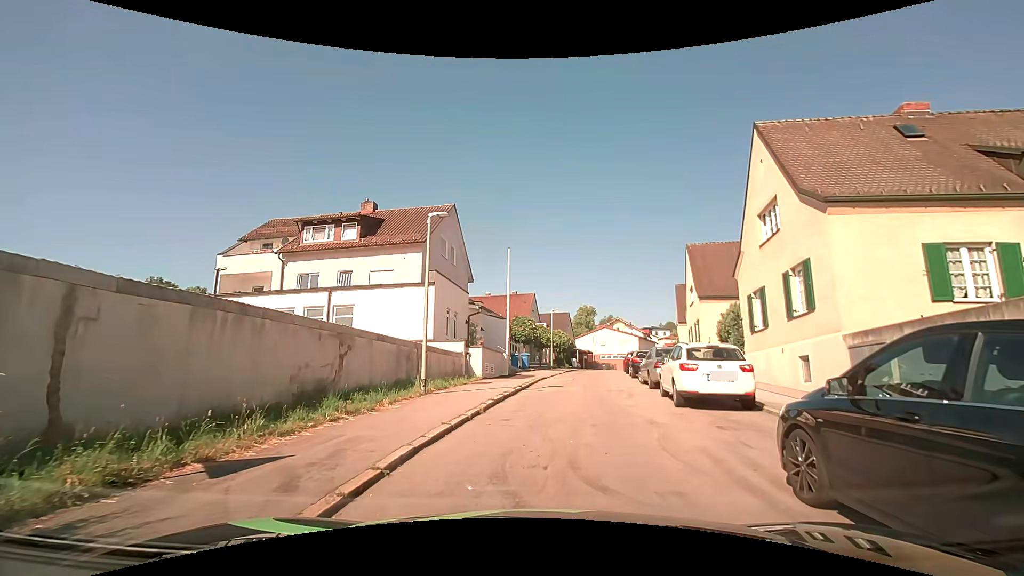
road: tertiary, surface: asphalt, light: Day
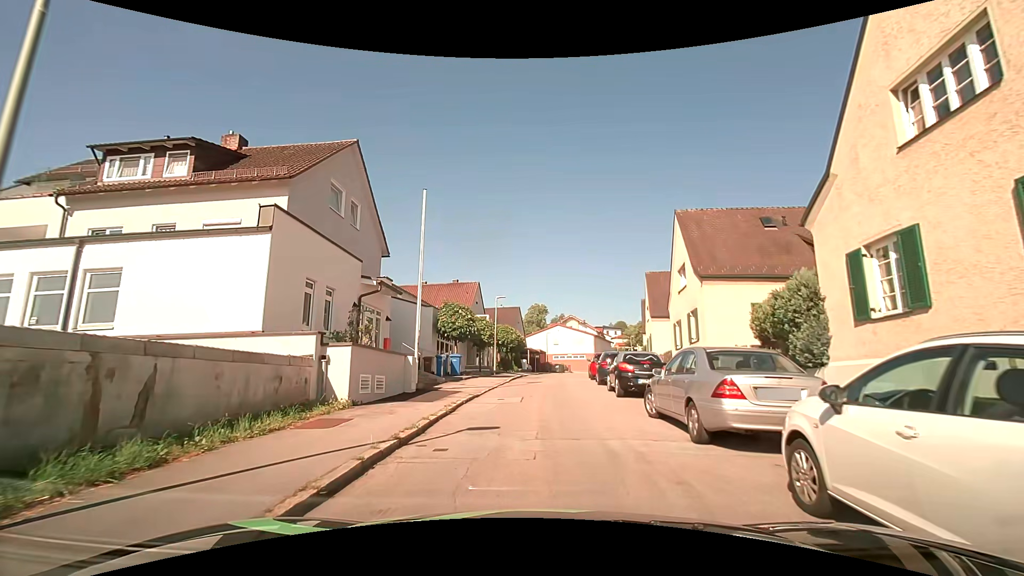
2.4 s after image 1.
(+0.6, +10.0) m; +5°
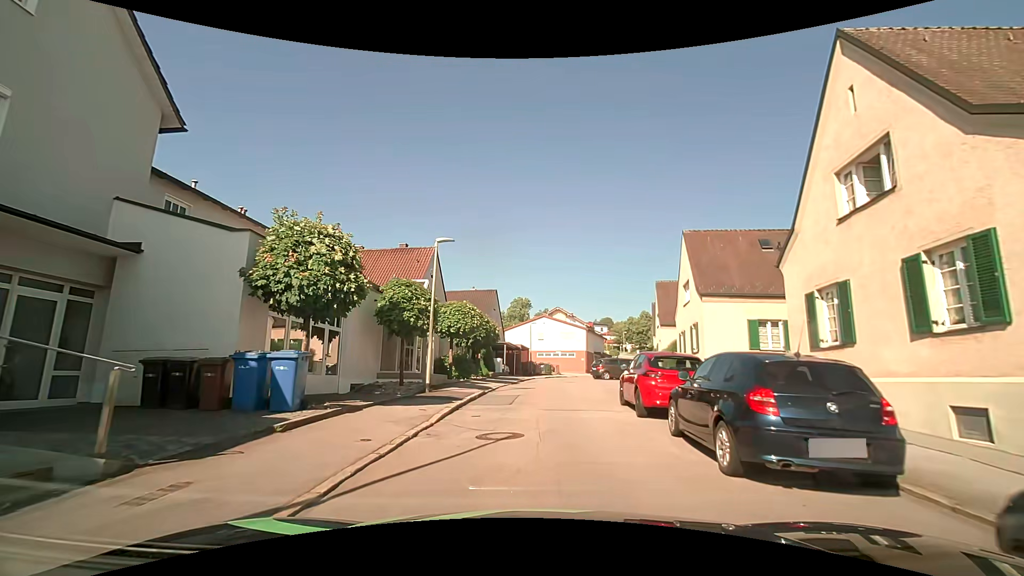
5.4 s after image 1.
(+0.3, +15.6) m; +3°
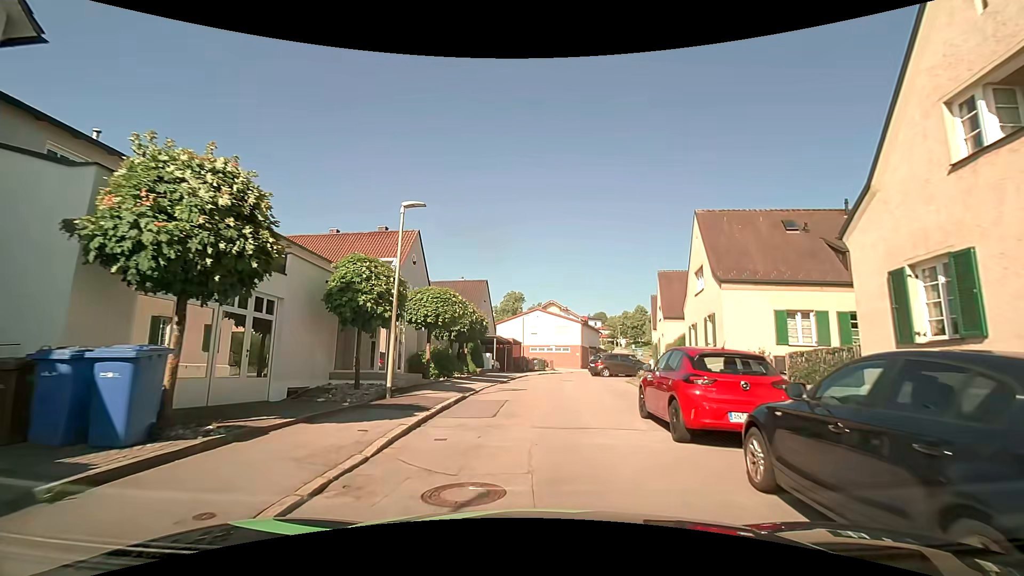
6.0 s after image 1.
(0.0, +3.5) m; 0°
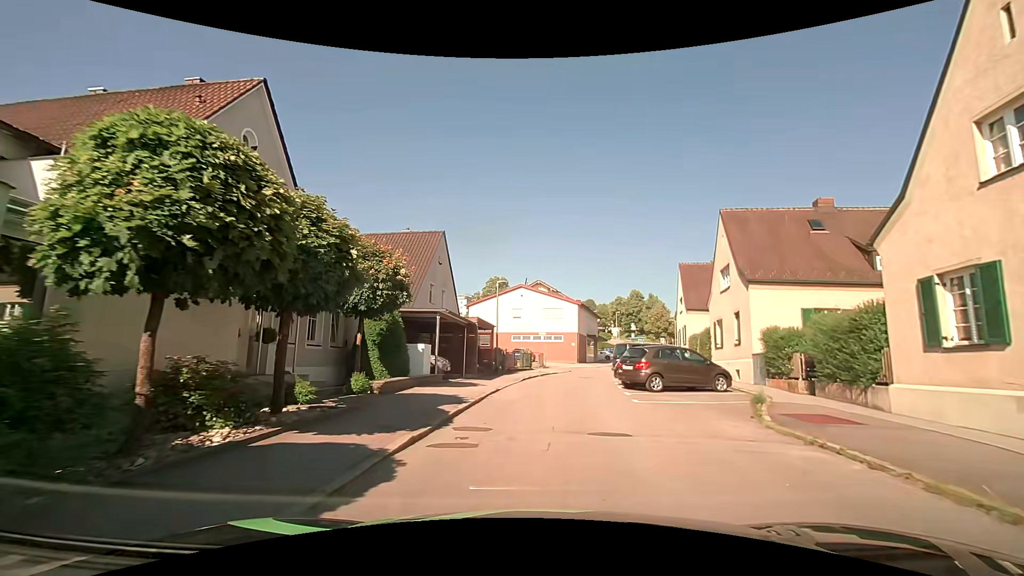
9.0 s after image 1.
(+0.4, +17.8) m; +2°
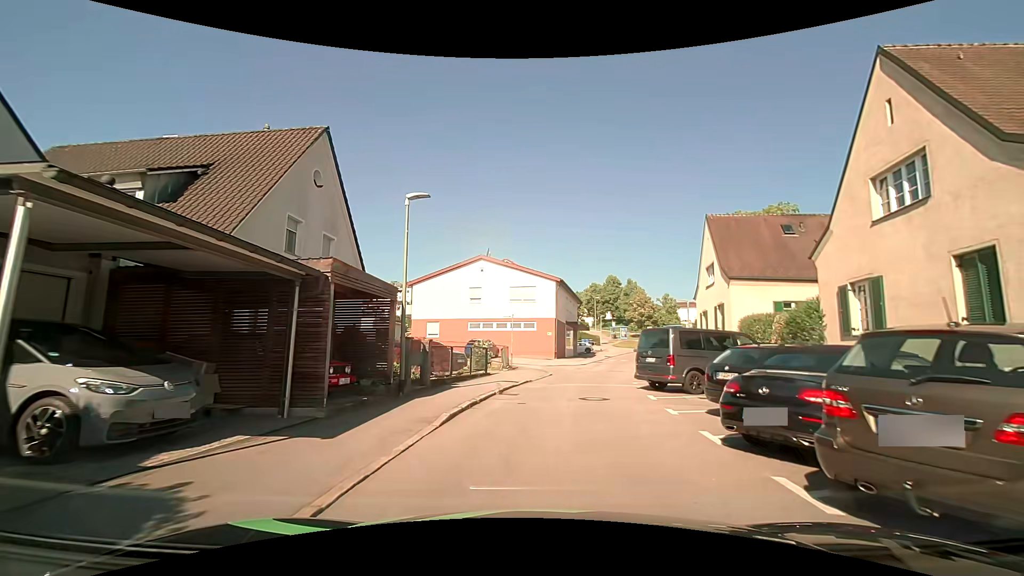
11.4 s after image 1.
(+0.4, +14.6) m; +4°
